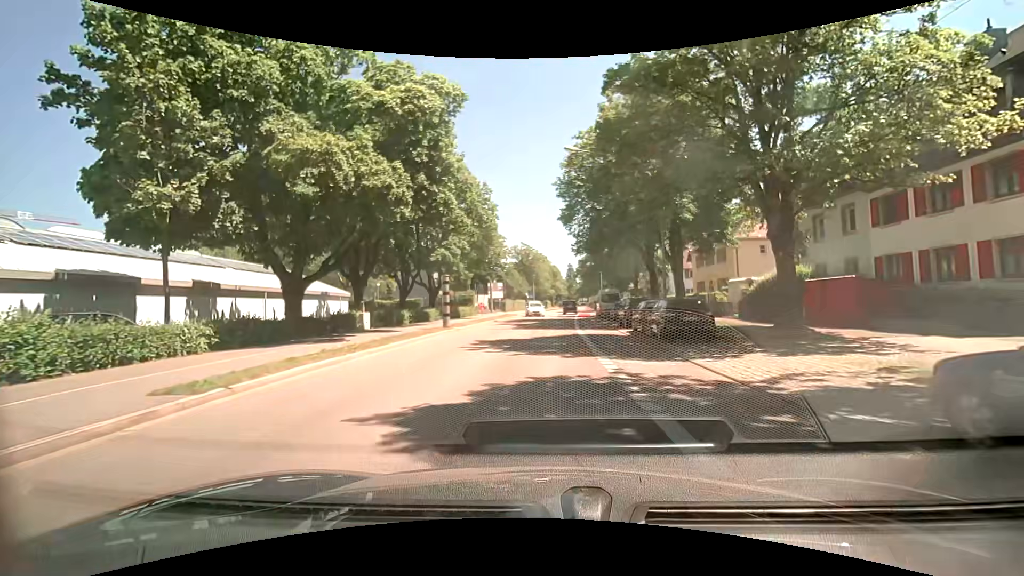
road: secondary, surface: asphalt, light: Day
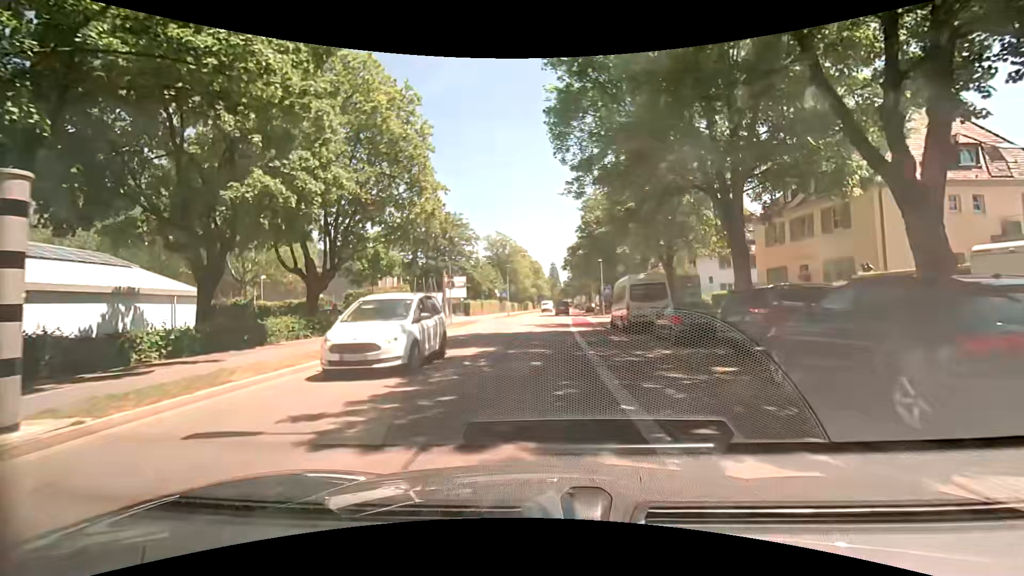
(+0.6, +22.4) m; +3°
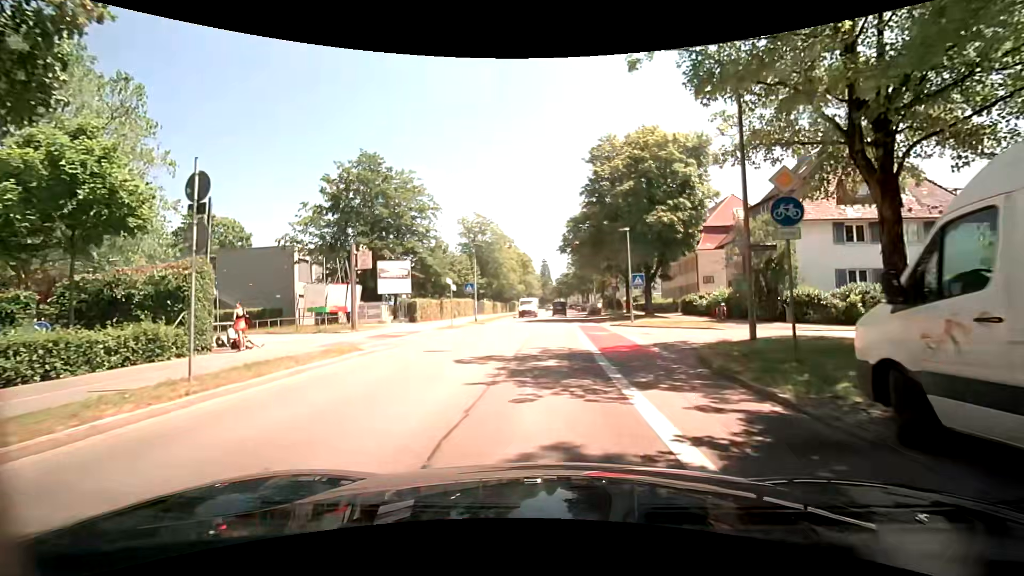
(-0.1, +22.4) m; +1°
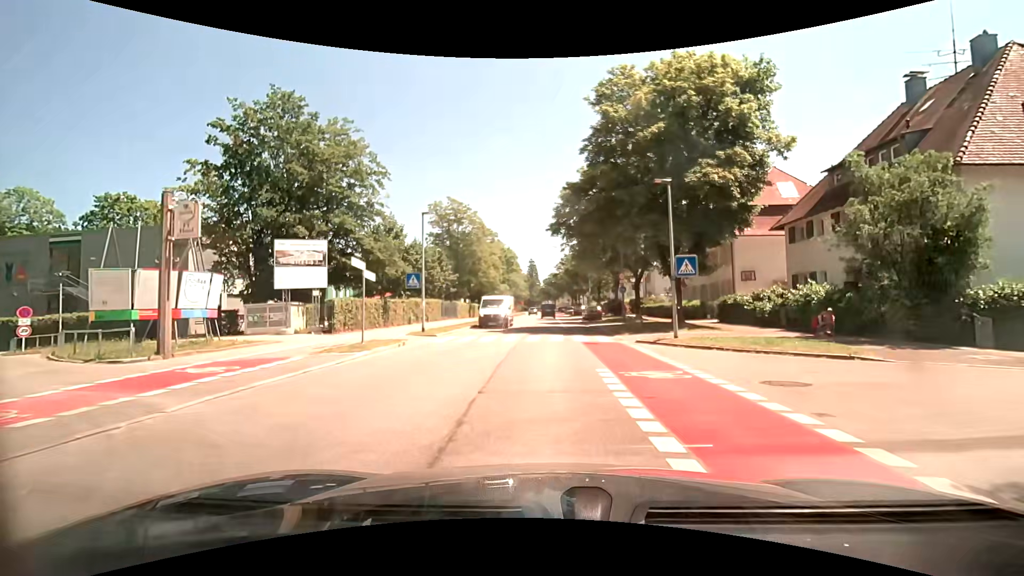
(0.0, +13.4) m; +1°
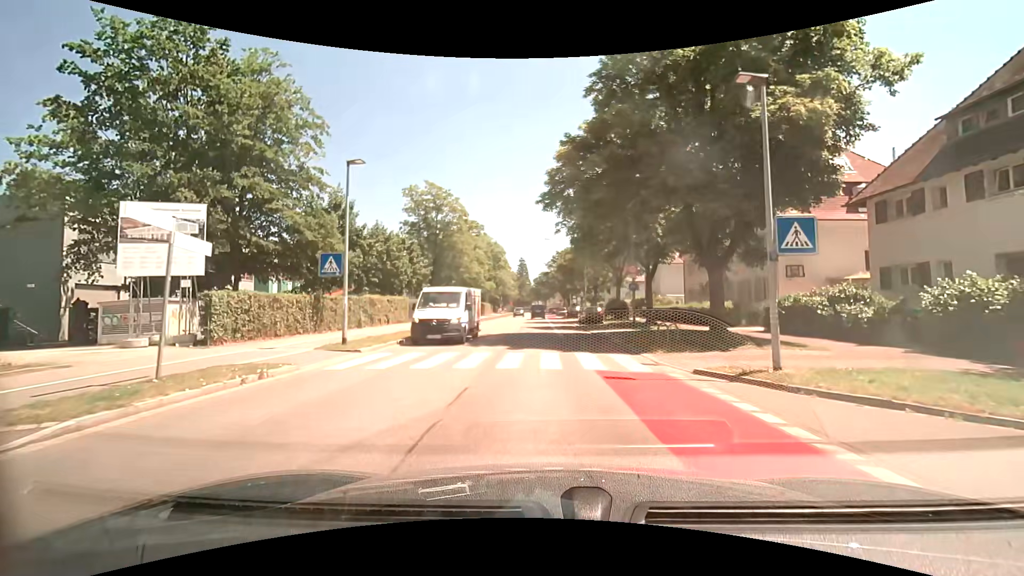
(0.0, +8.9) m; 0°
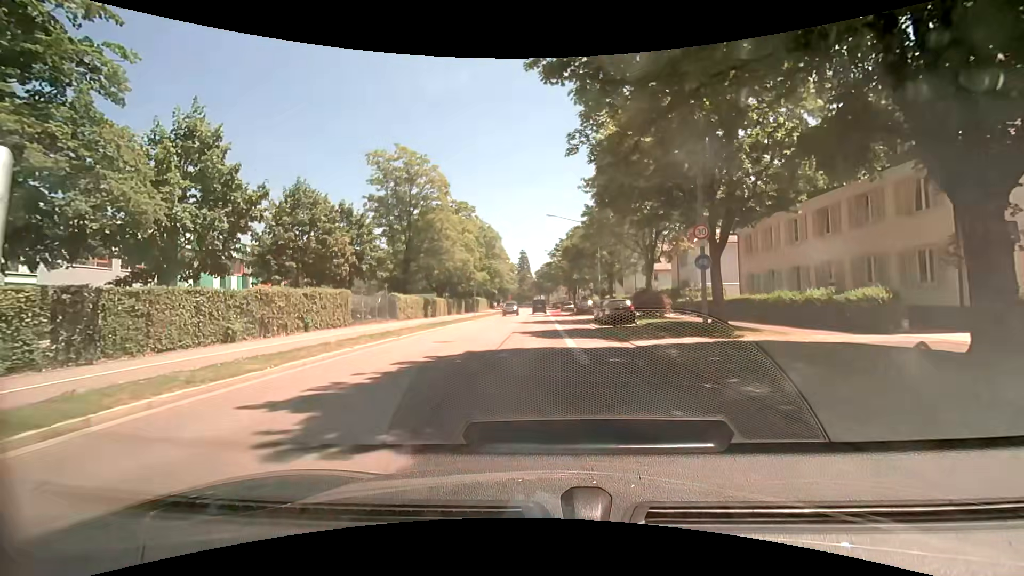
(+0.3, +13.4) m; +1°
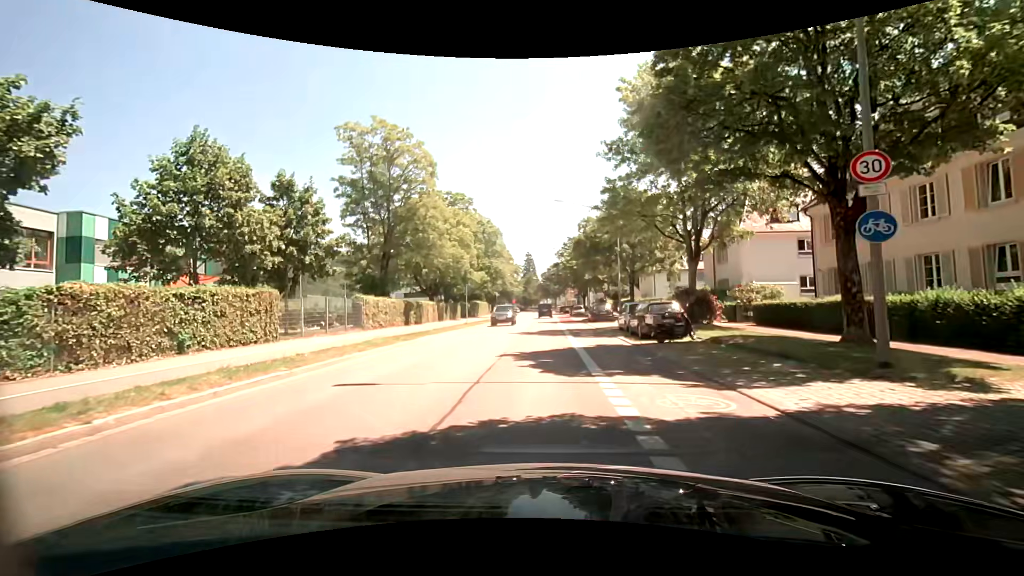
(-0.1, +9.0) m; -1°
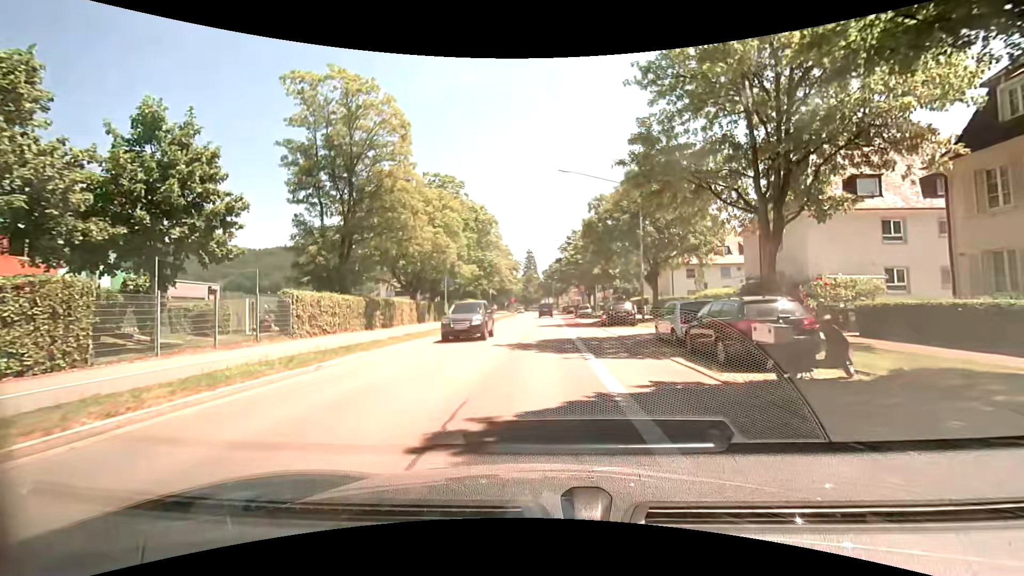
(0.0, +8.9) m; 0°
(0, +10) (0, +20) (0, +30) (0, +40) (0, +50) (+1, +60) (+1, +70) (+1, +80) (+1, +90) (+1, +100) m
